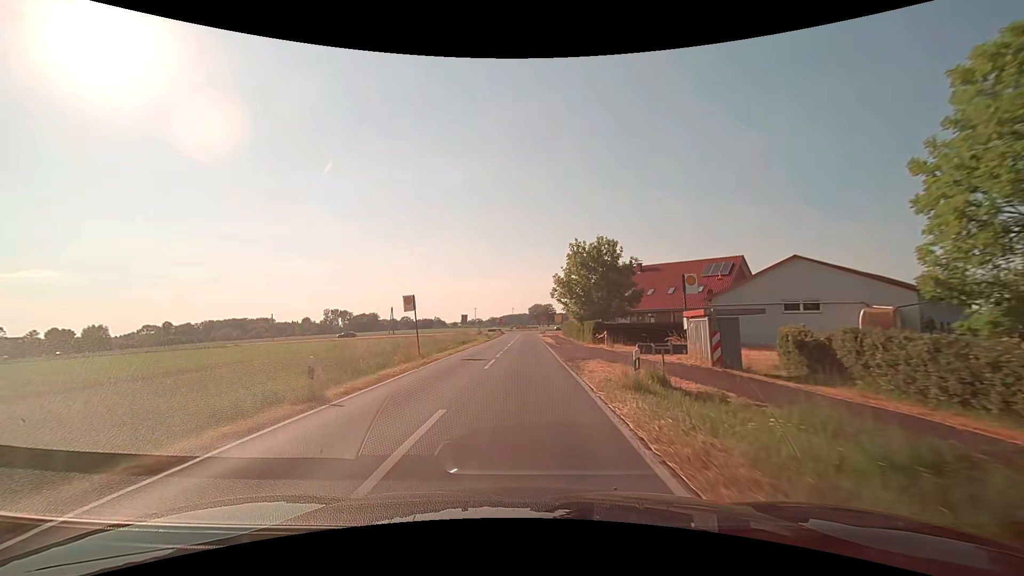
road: secondary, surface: asphalt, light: Day
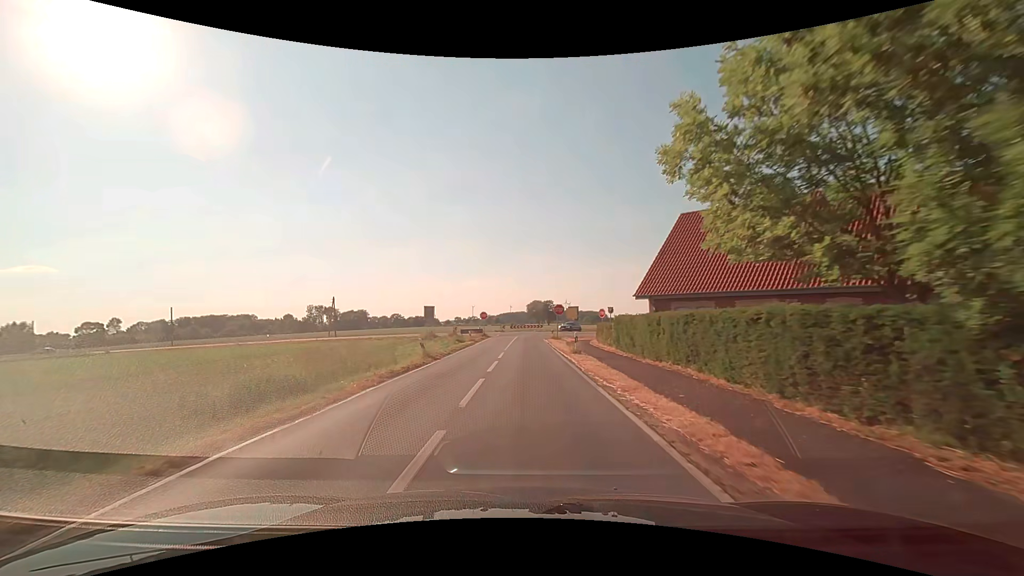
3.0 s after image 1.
(+0.1, +37.9) m; +1°
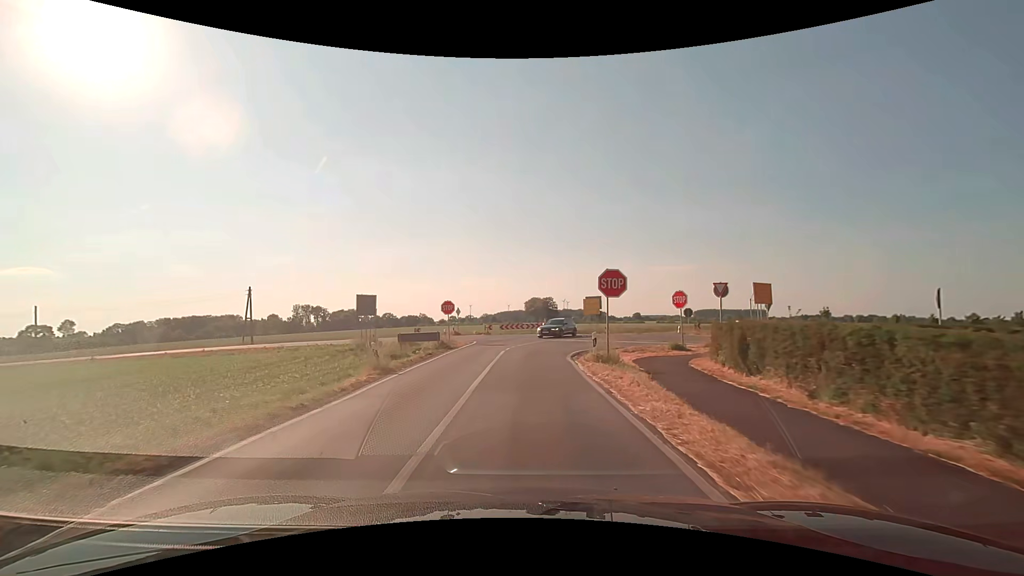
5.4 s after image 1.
(0.0, +26.3) m; 0°
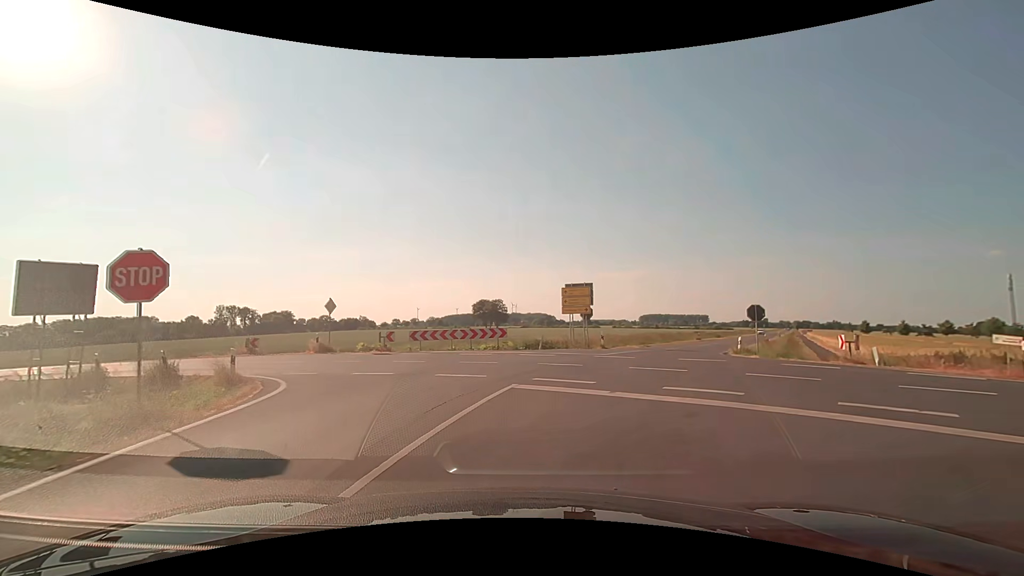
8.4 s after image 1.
(+0.5, +23.4) m; +5°
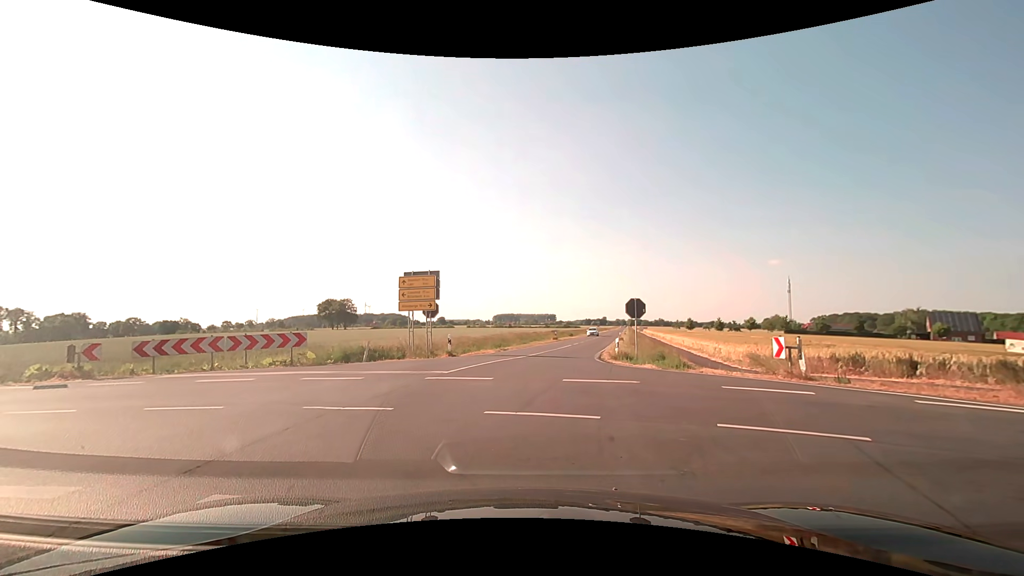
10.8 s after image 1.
(+0.9, +7.2) m; +16°
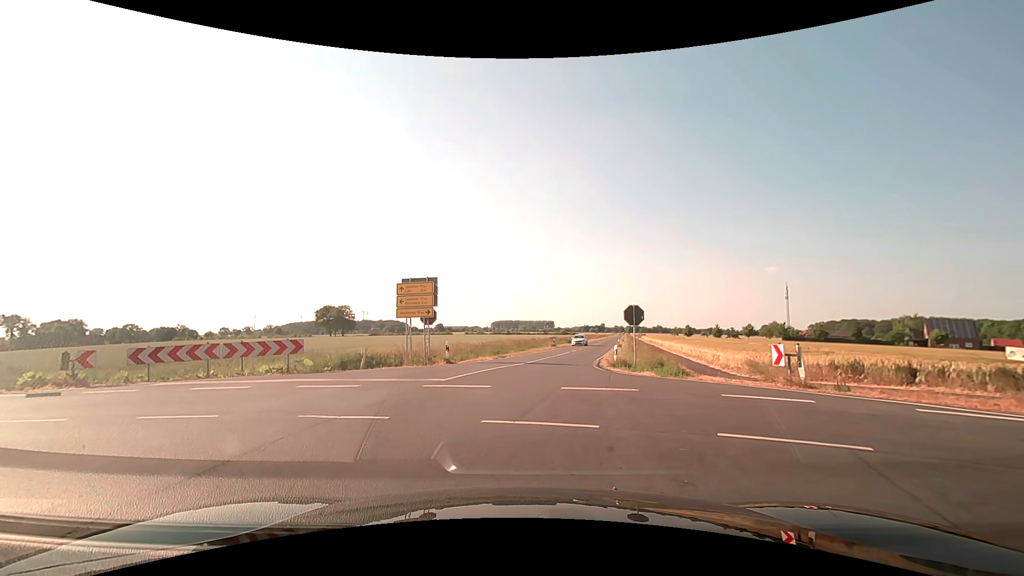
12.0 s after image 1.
(0.0, +0.1) m; 0°
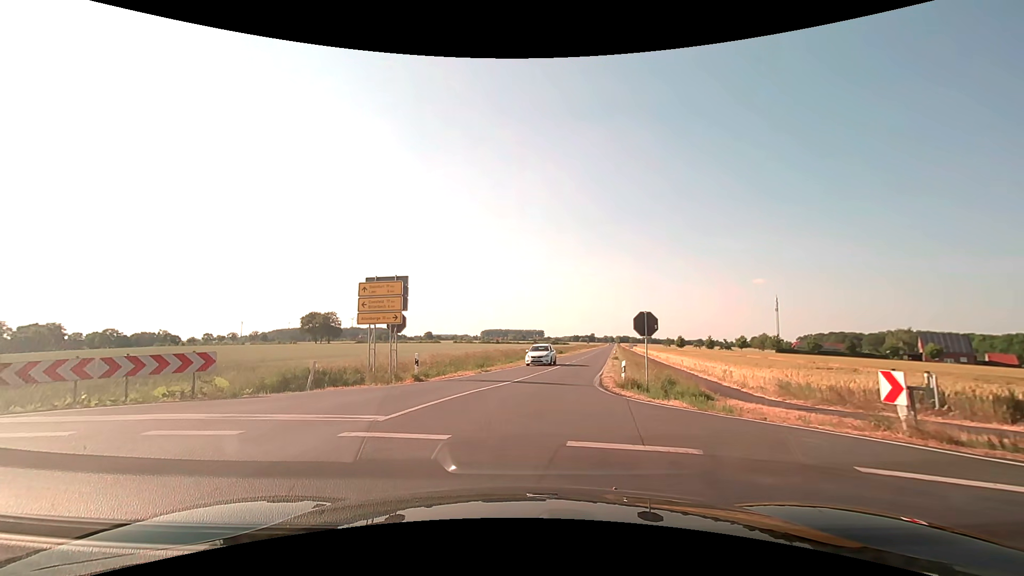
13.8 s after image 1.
(+0.1, +4.7) m; +1°
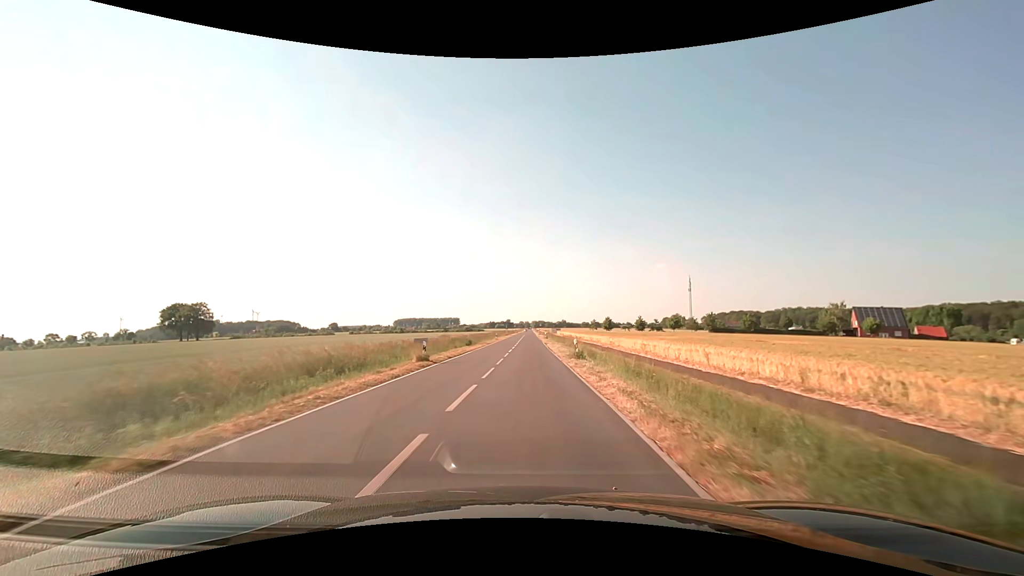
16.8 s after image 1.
(+3.0, +30.7) m; +10°
(0, +10) (0, +20) (0, +30) (0, +40) (0, +50) (0, +60) (0, +70) (+1, +80) (+1, +90) (+1, +100) m
